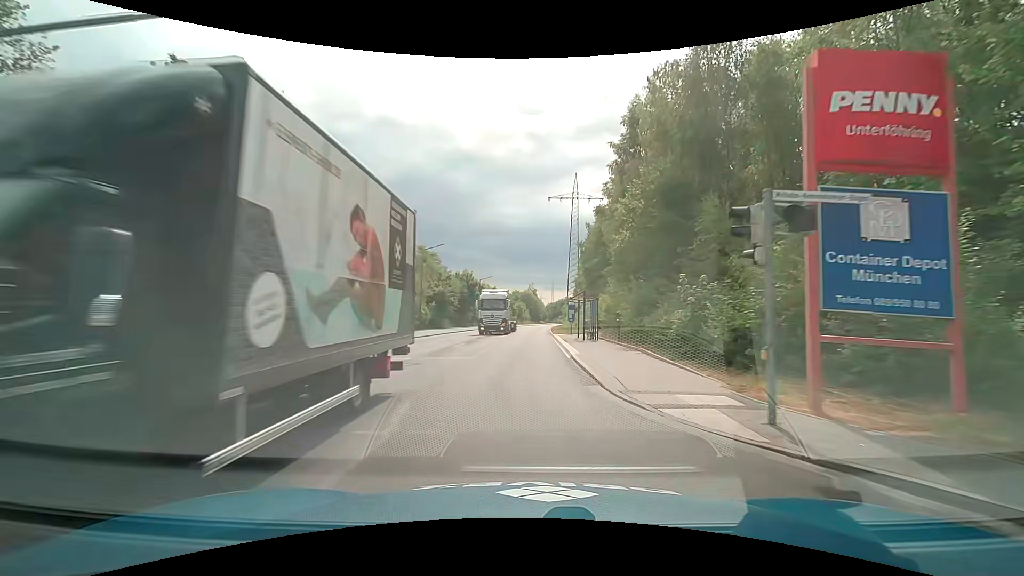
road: tertiary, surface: asphalt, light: Day
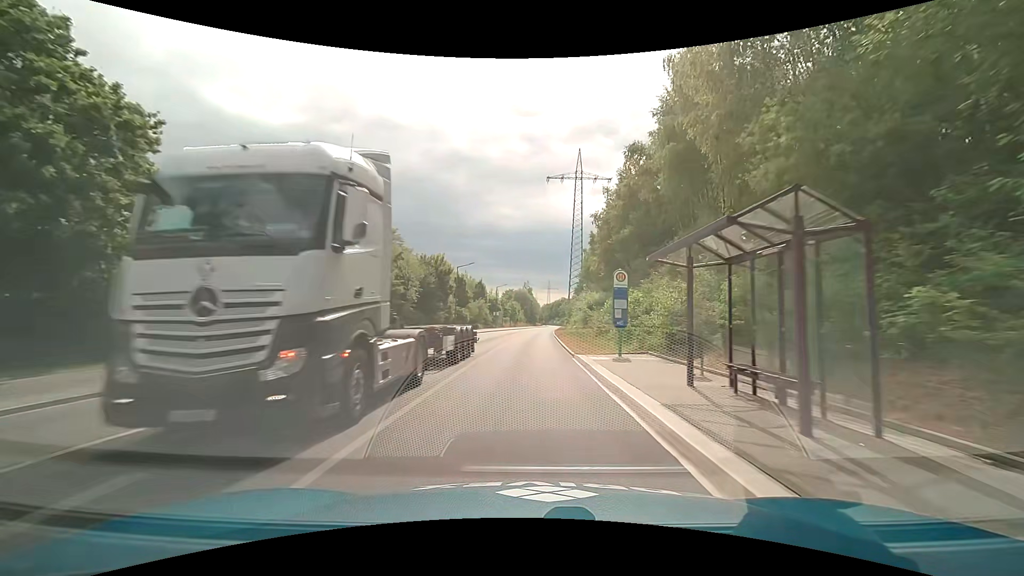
(+0.1, +22.6) m; +1°
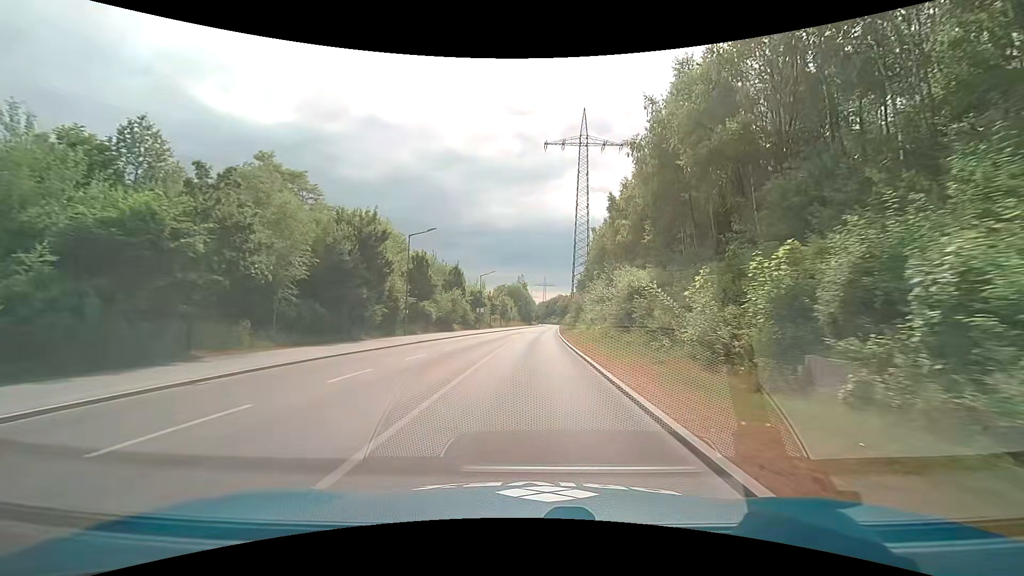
(+0.1, +23.1) m; 0°
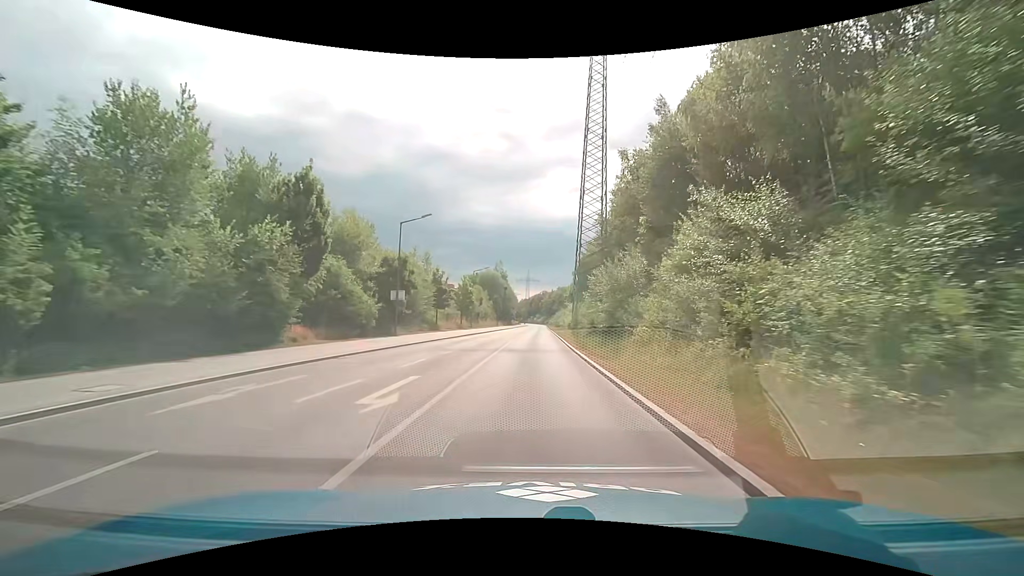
(+0.8, +39.1) m; +2°
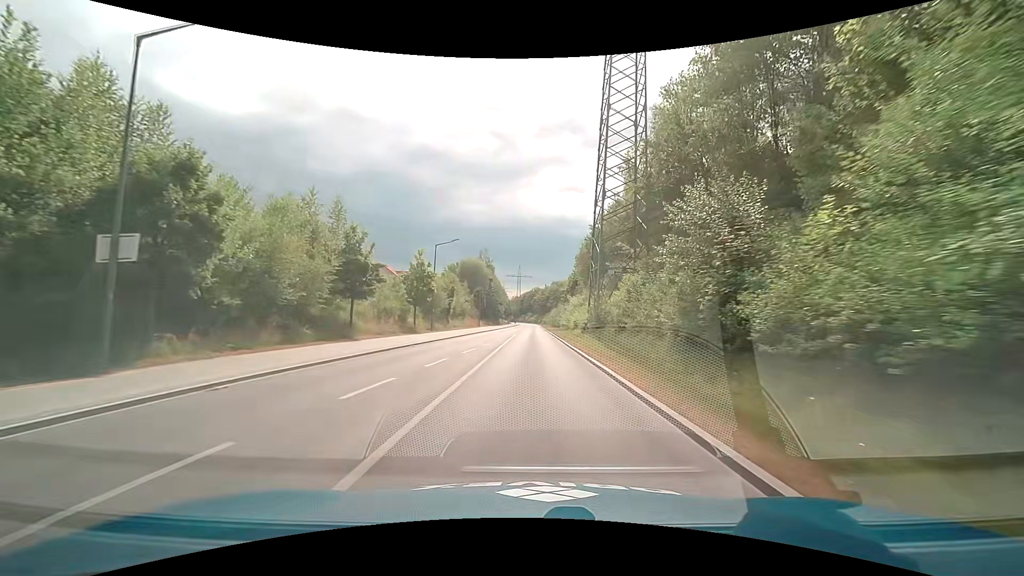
(+0.2, +23.7) m; +1°
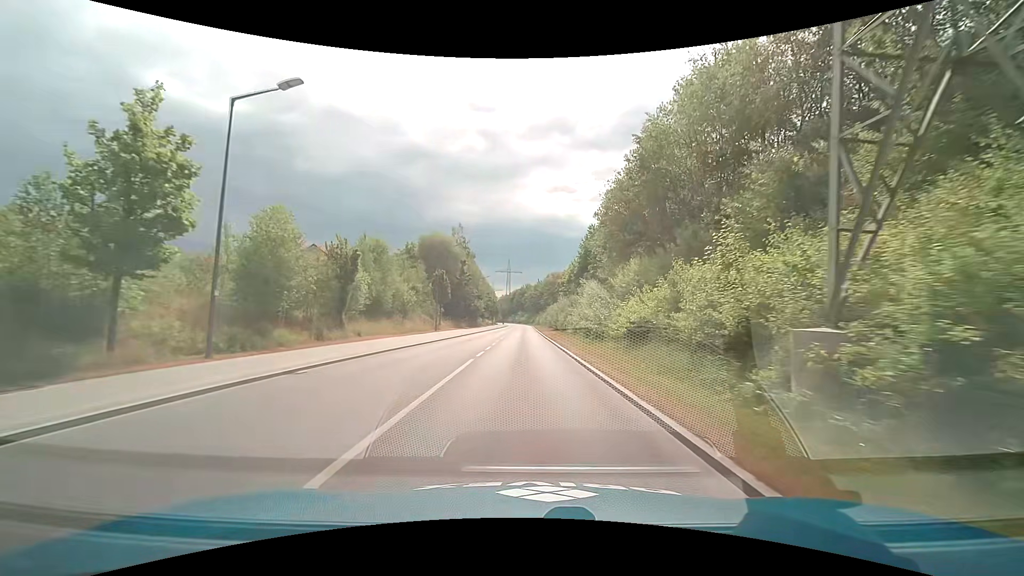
(+0.4, +31.5) m; +1°
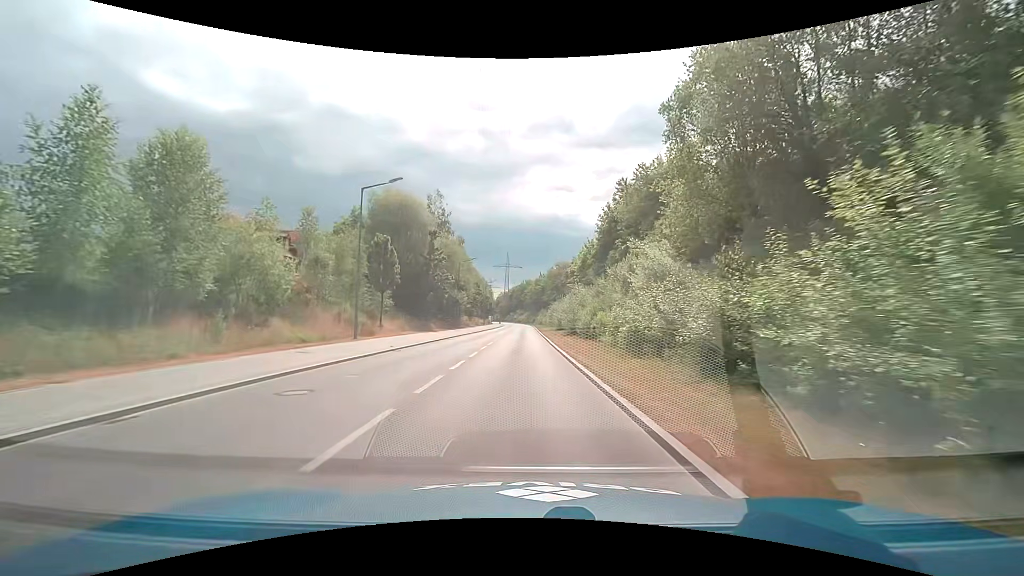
(+0.1, +23.2) m; 0°
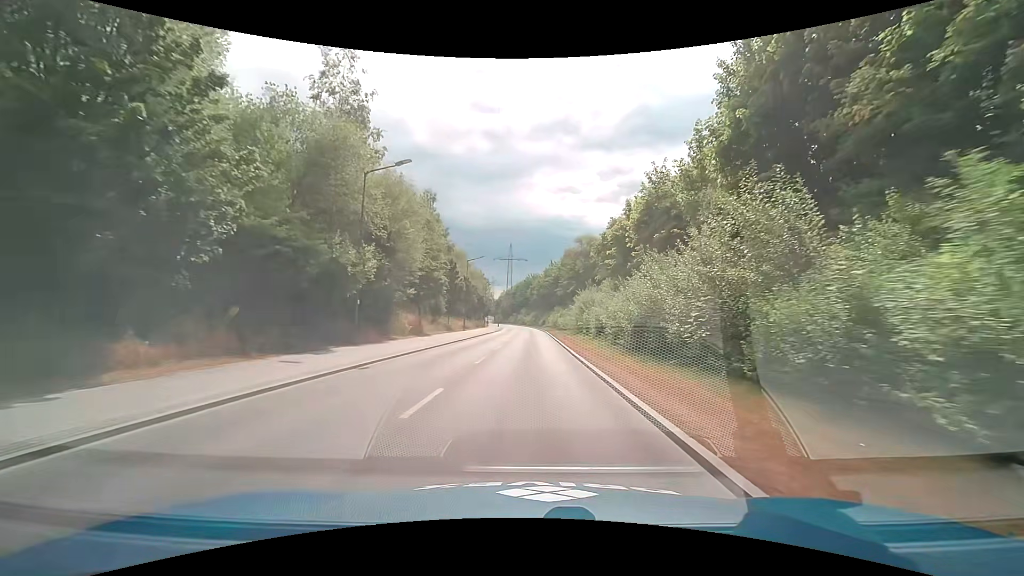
(-0.5, +38.2) m; -1°
(0, +10) (0, +20) (0, +30) (+1, +40) (+1, +50) (+1, +60) (+1, +70) (0, +80) (0, +90) (0, +100) m
